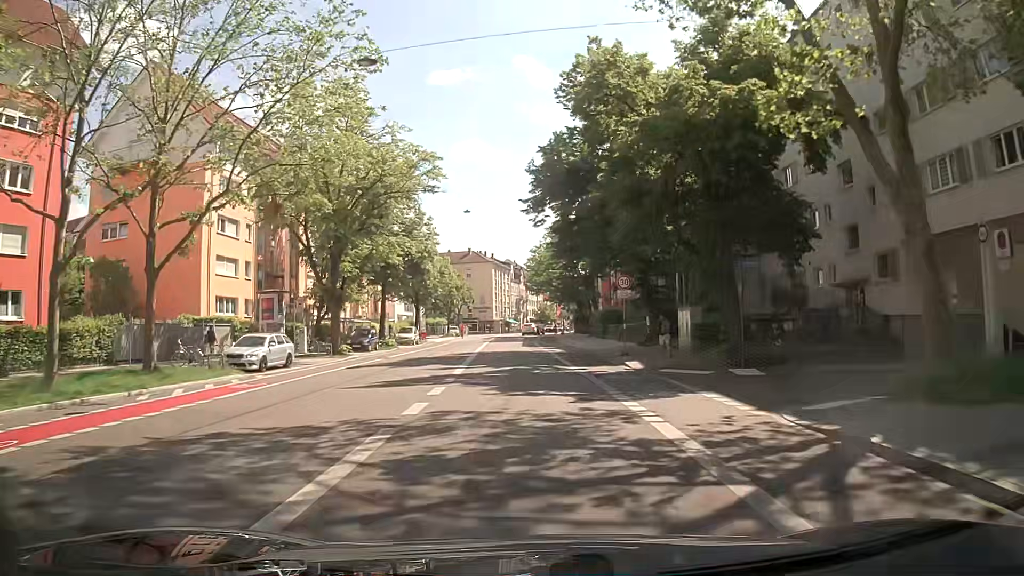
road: secondary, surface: asphalt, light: Day
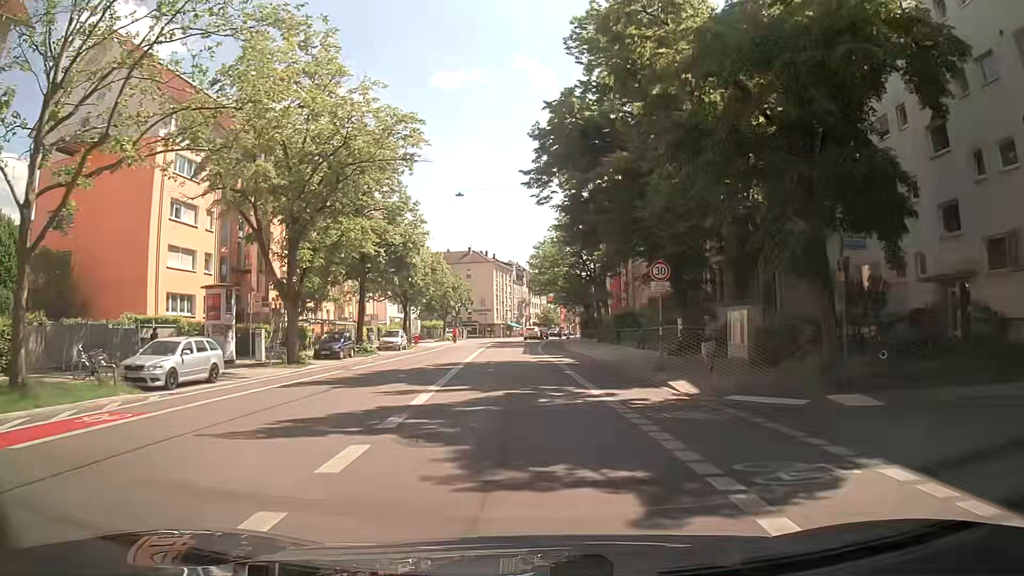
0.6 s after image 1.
(0.0, +7.2) m; 0°
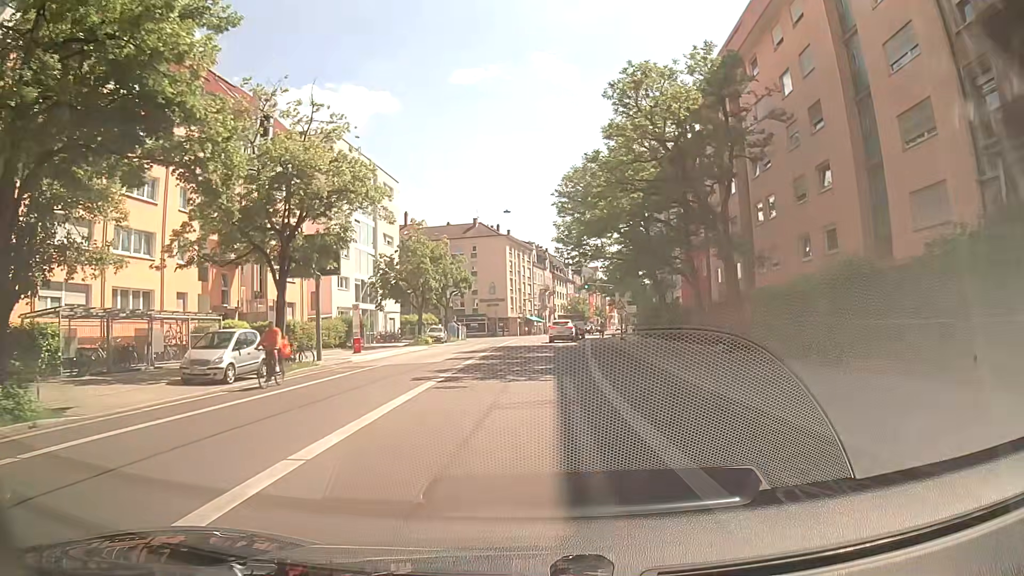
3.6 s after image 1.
(-0.7, +32.4) m; -2°
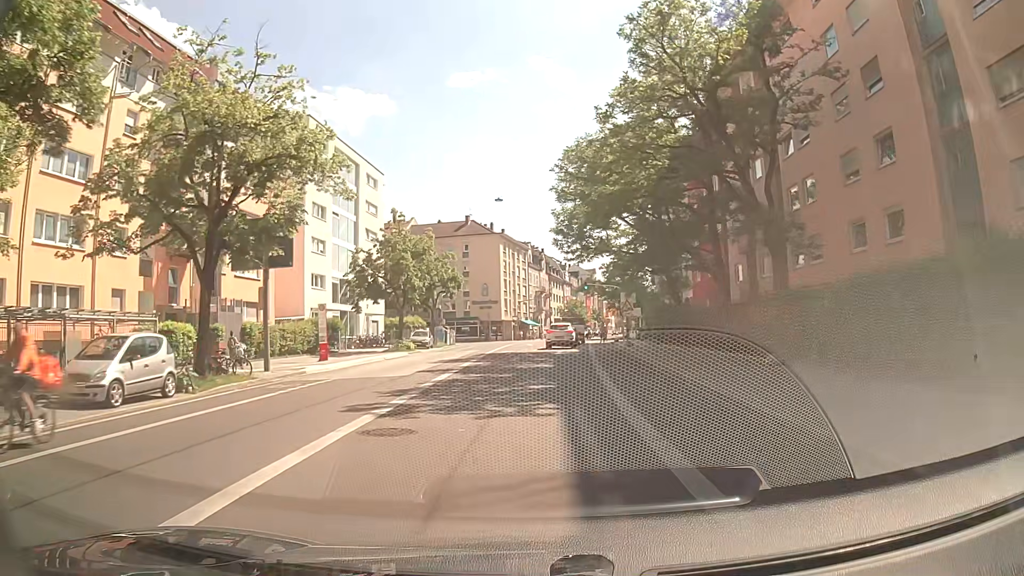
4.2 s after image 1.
(0.0, +5.8) m; -1°
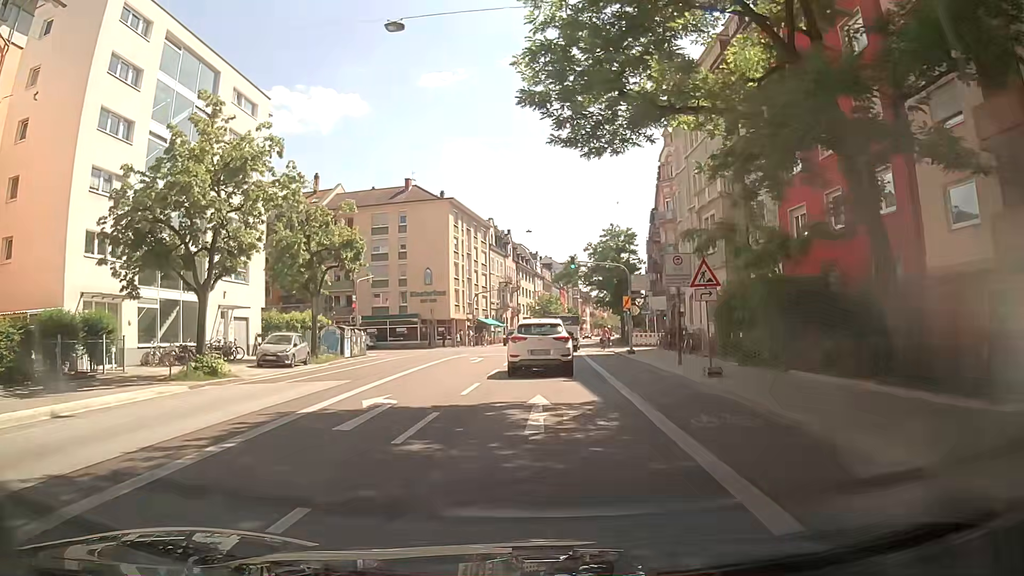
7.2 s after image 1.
(+0.8, +25.2) m; +2°
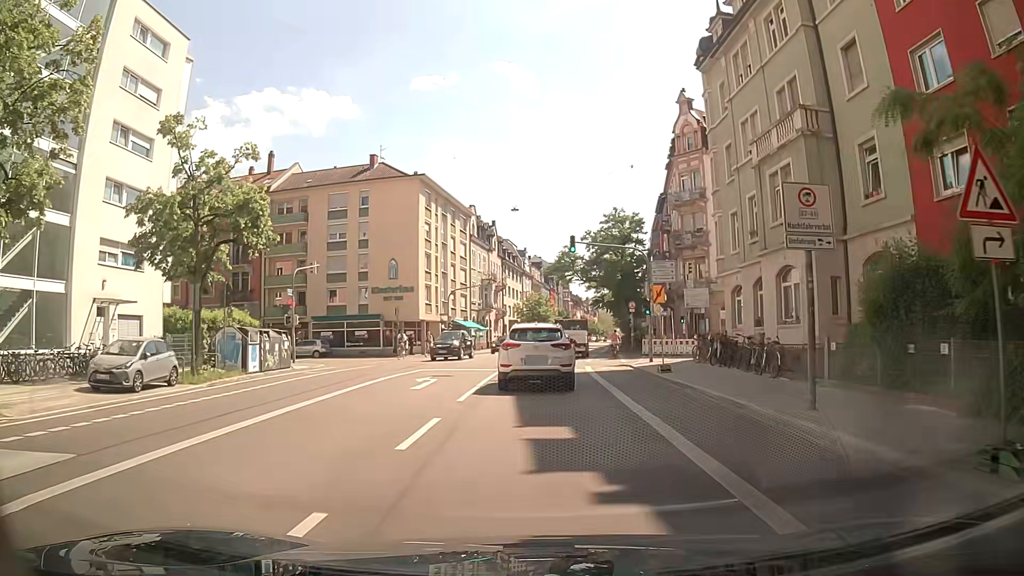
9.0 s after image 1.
(+0.2, +11.9) m; +2°
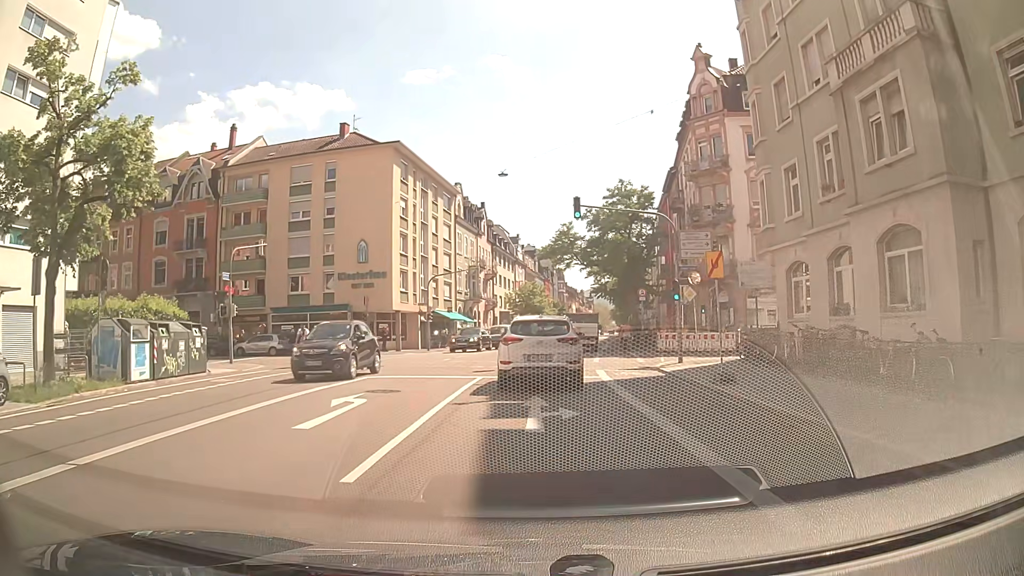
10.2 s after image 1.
(0.0, +8.2) m; 0°
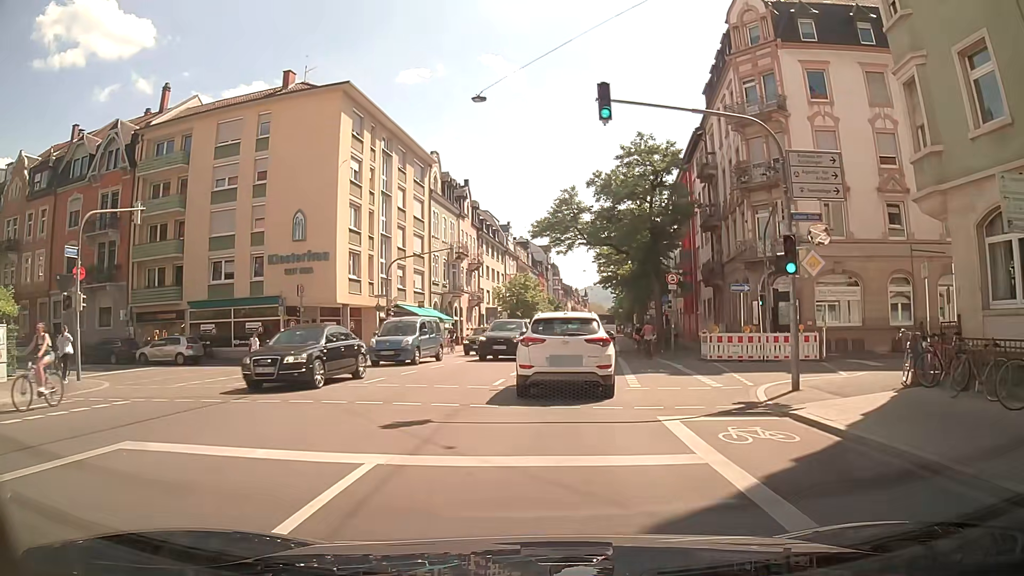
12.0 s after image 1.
(0.0, +12.2) m; 0°
